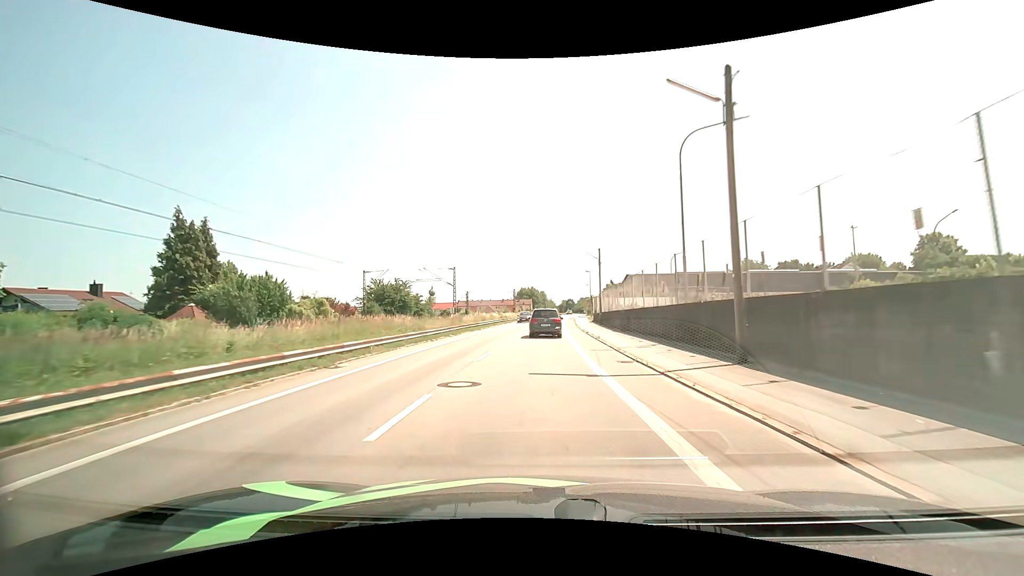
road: unclassified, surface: asphalt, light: Day
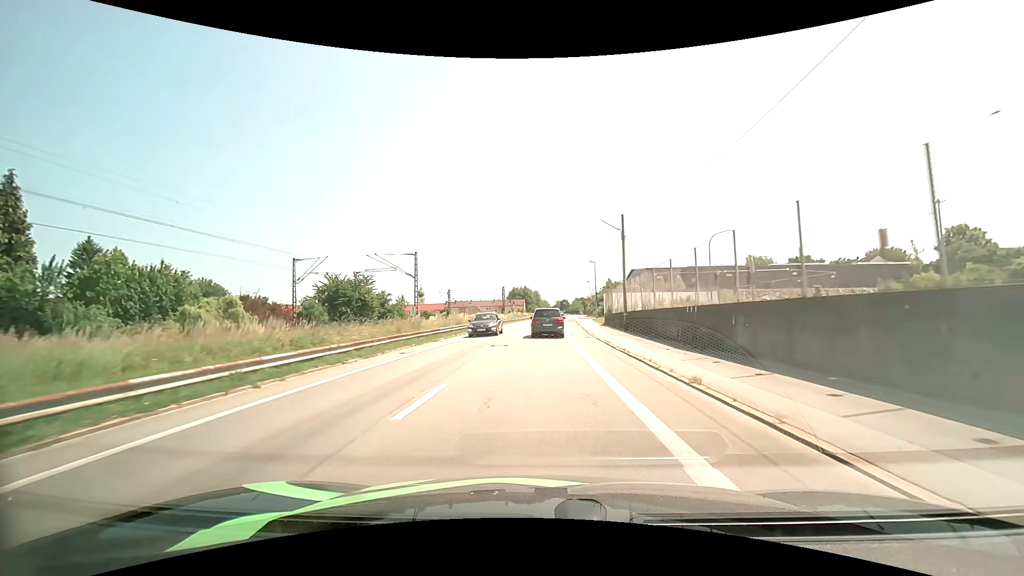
(+0.2, +16.9) m; +1°
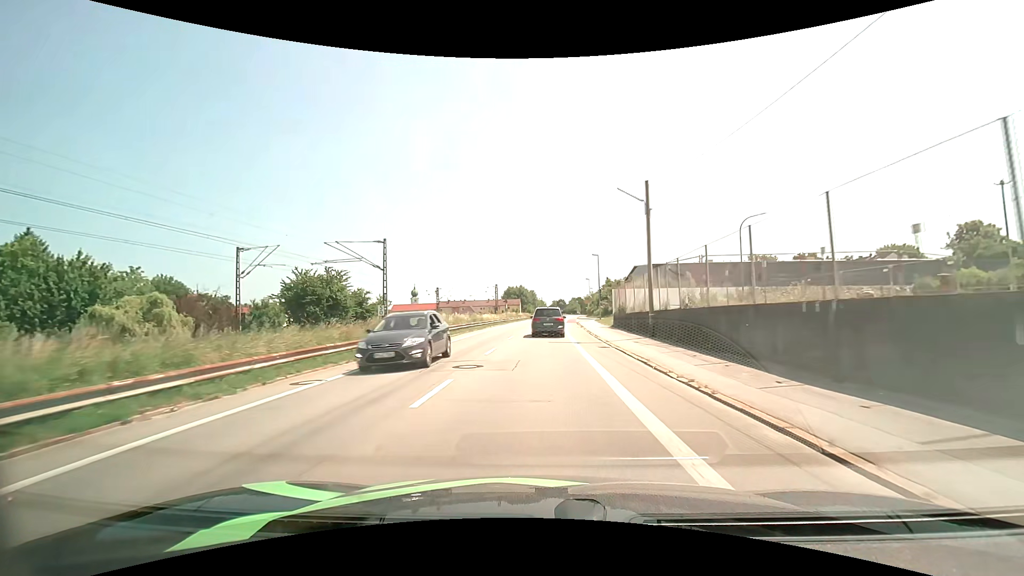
(0.0, +8.3) m; 0°
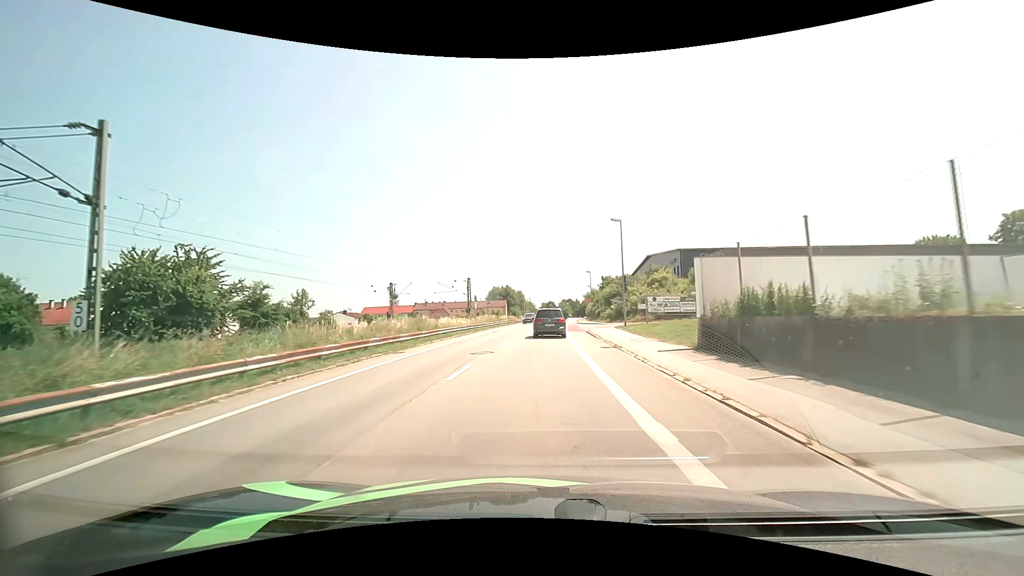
(+0.3, +24.2) m; +1°
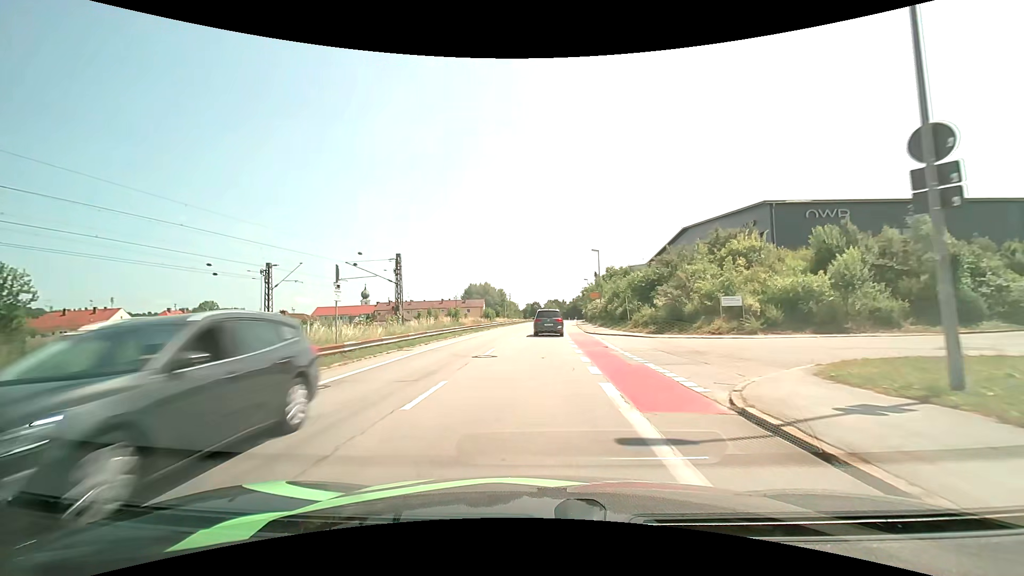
(+0.5, +30.1) m; +2°
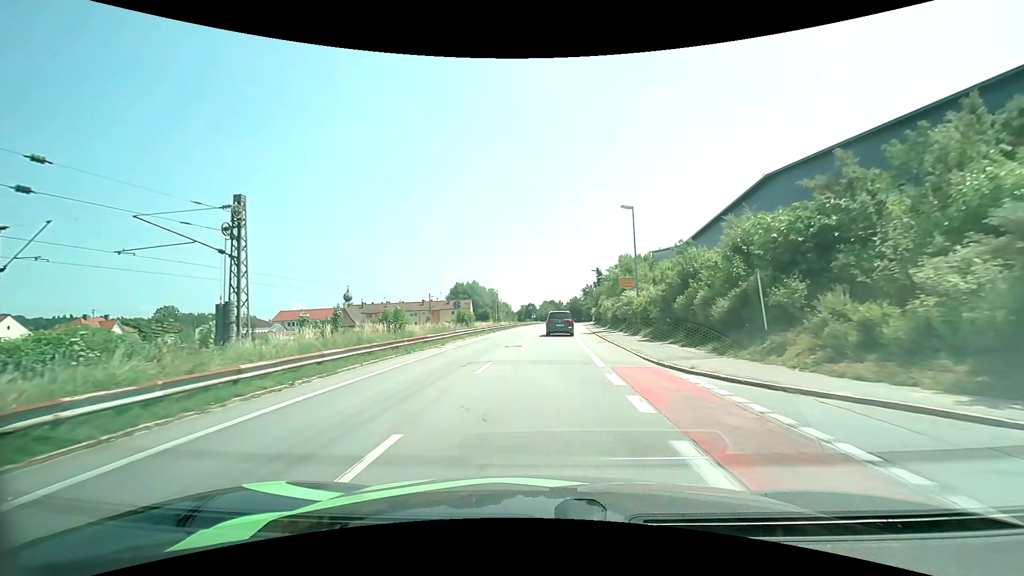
(+0.1, +22.5) m; +1°
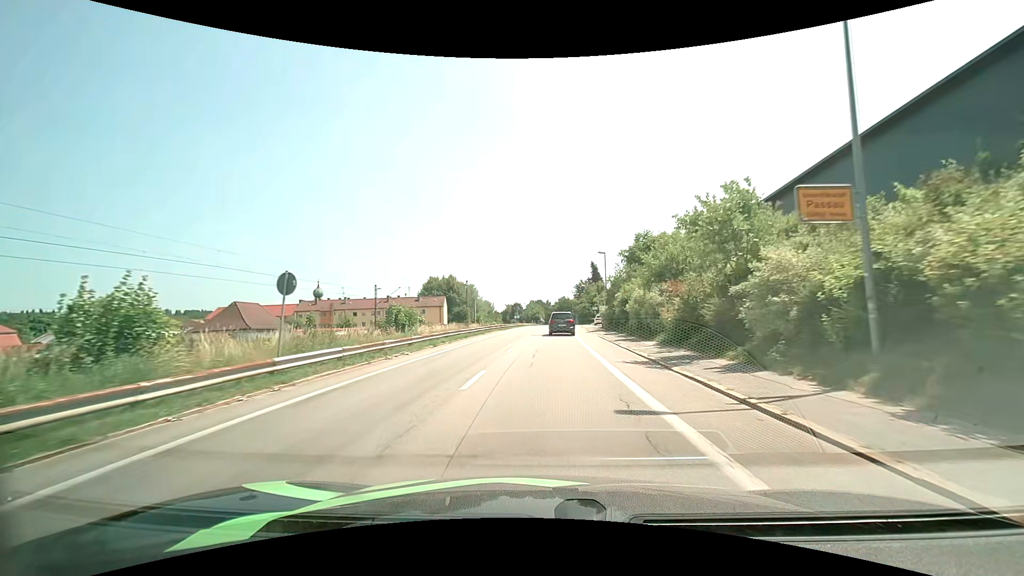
(+0.3, +22.9) m; +1°
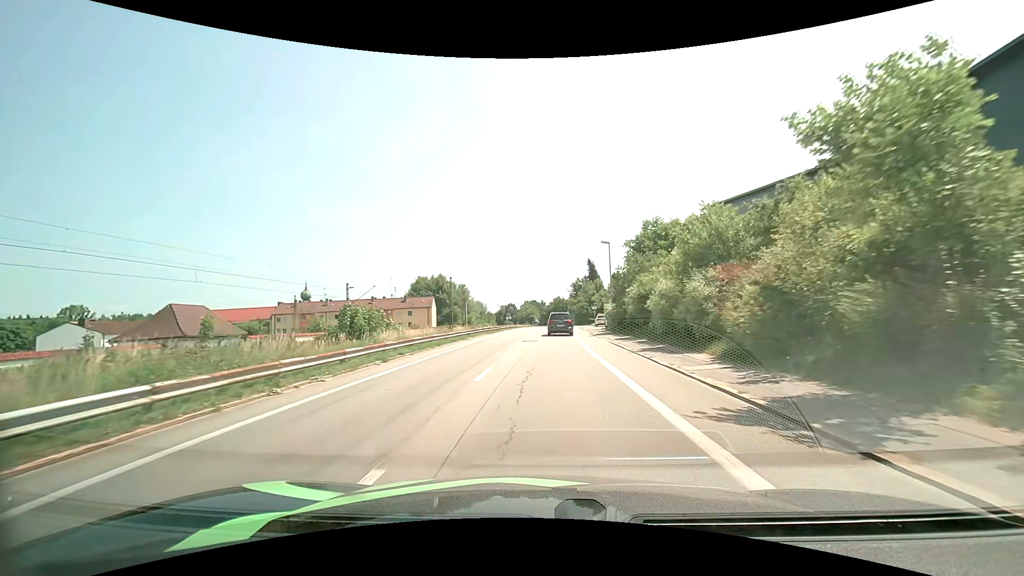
(+0.1, +7.7) m; +1°
(0, +10) (0, +20) (+1, +30) (+1, +40) (+1, +50) (+2, +60) (+2, +70) (+3, +80) (+3, +90) (+3, +100) m
